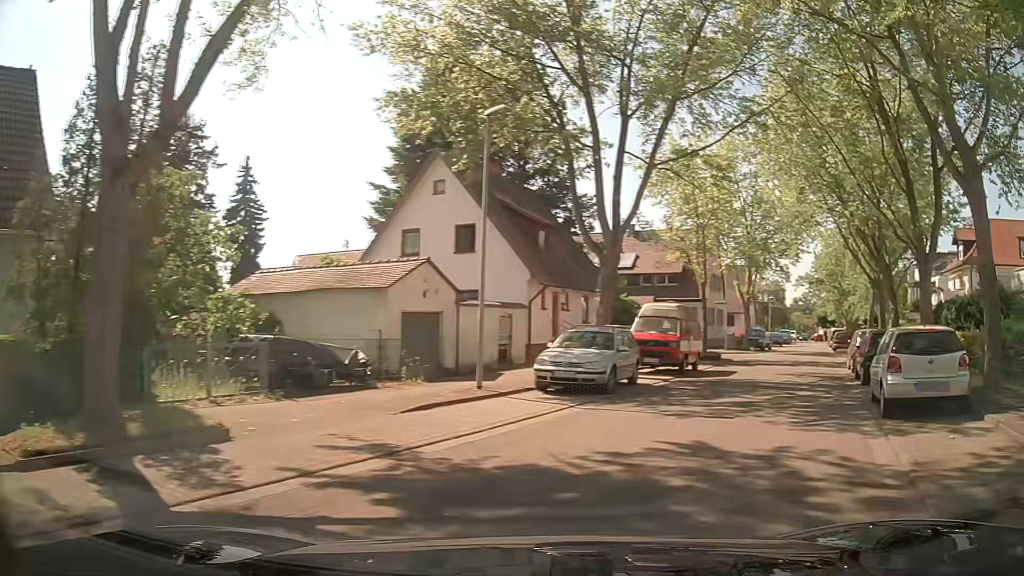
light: Day
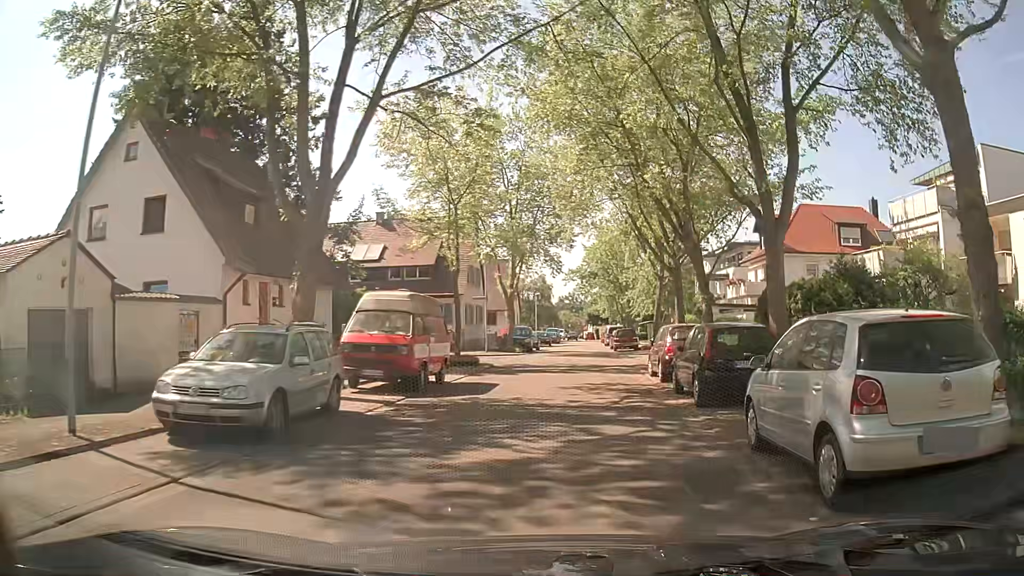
(+1.5, +6.3) m; +21°
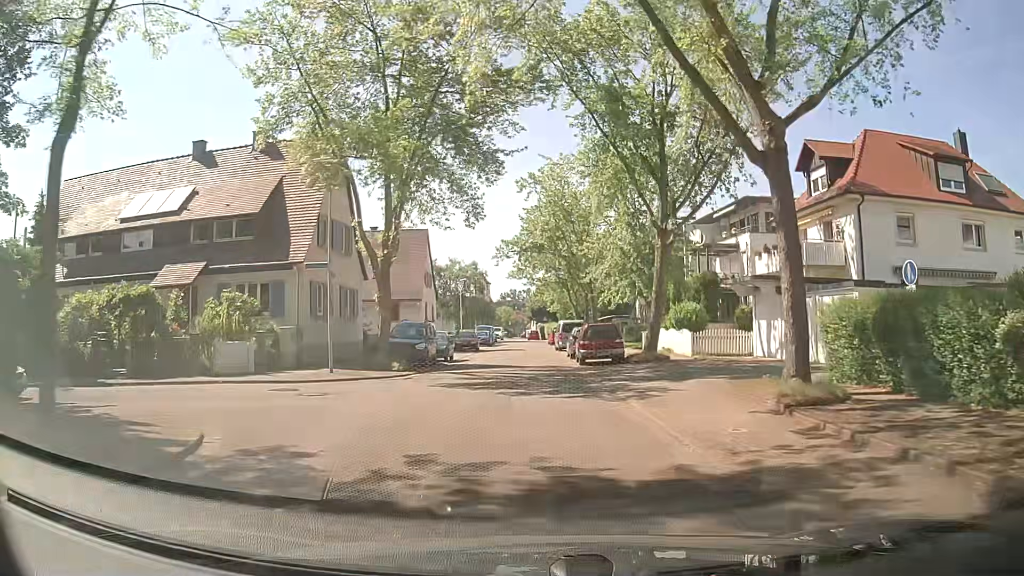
(+1.3, +21.3) m; +4°
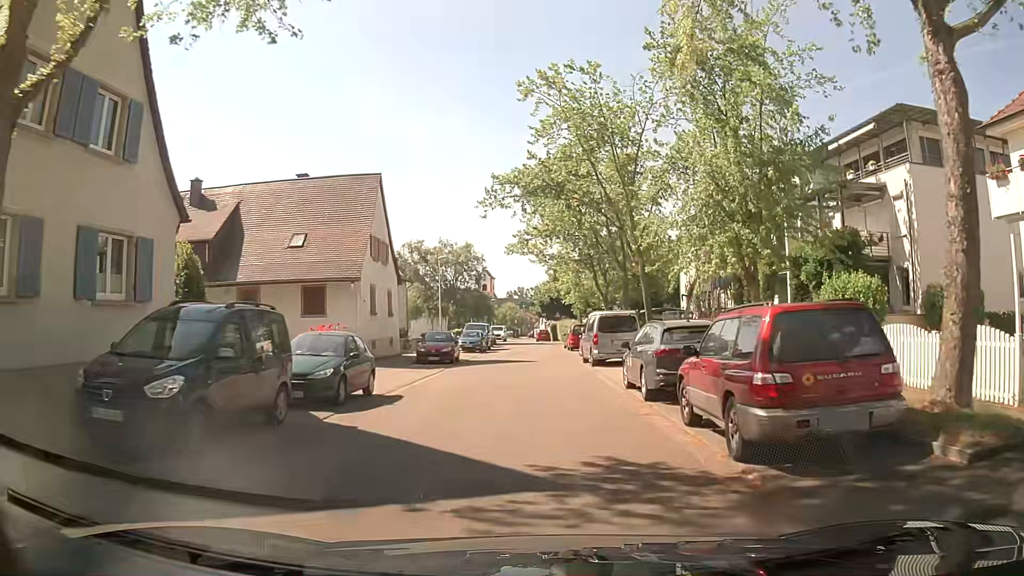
(-0.1, +18.9) m; -2°
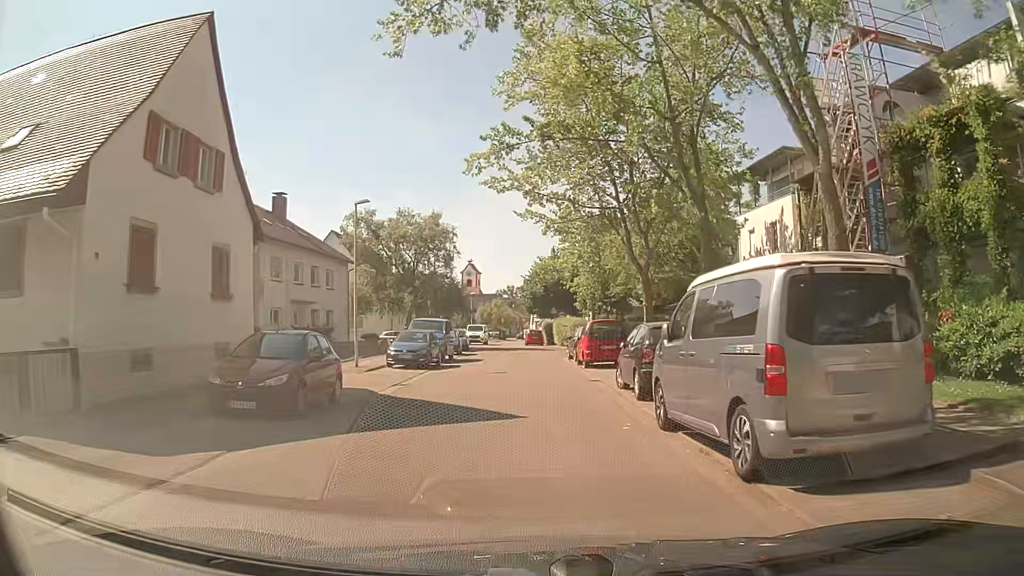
(+0.5, +18.6) m; +2°
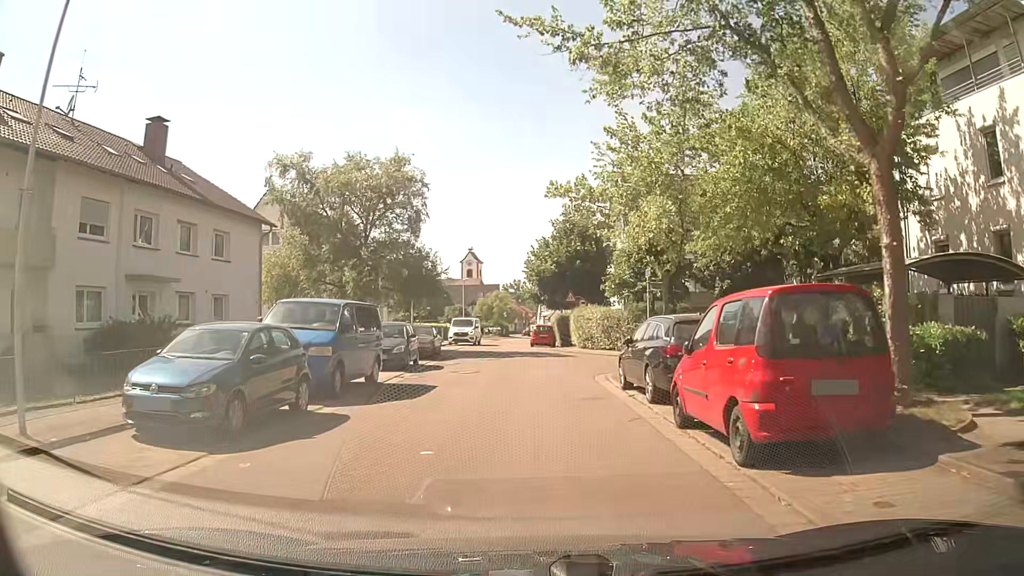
(0.0, +17.4) m; -1°
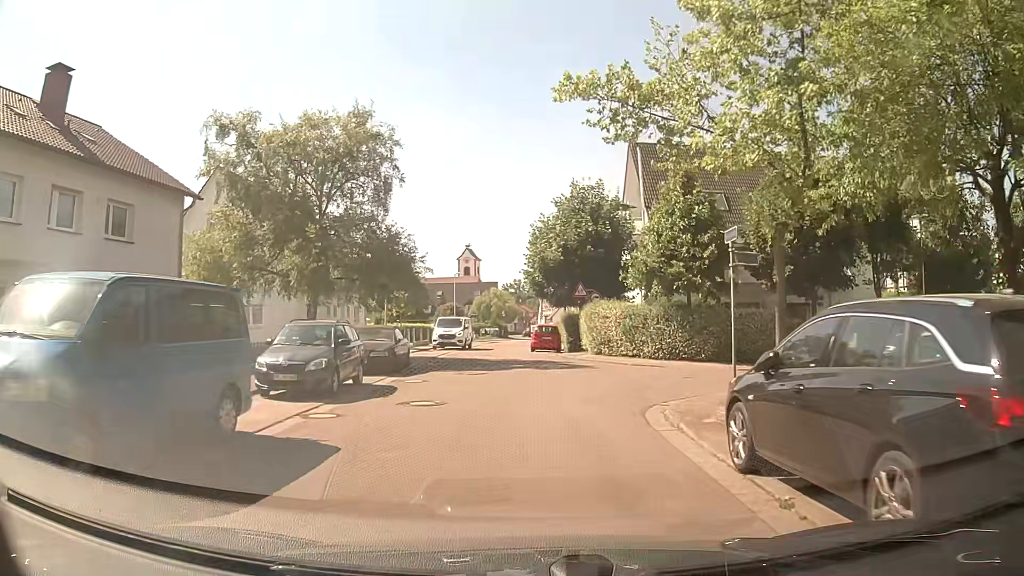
(+0.2, +8.1) m; 0°
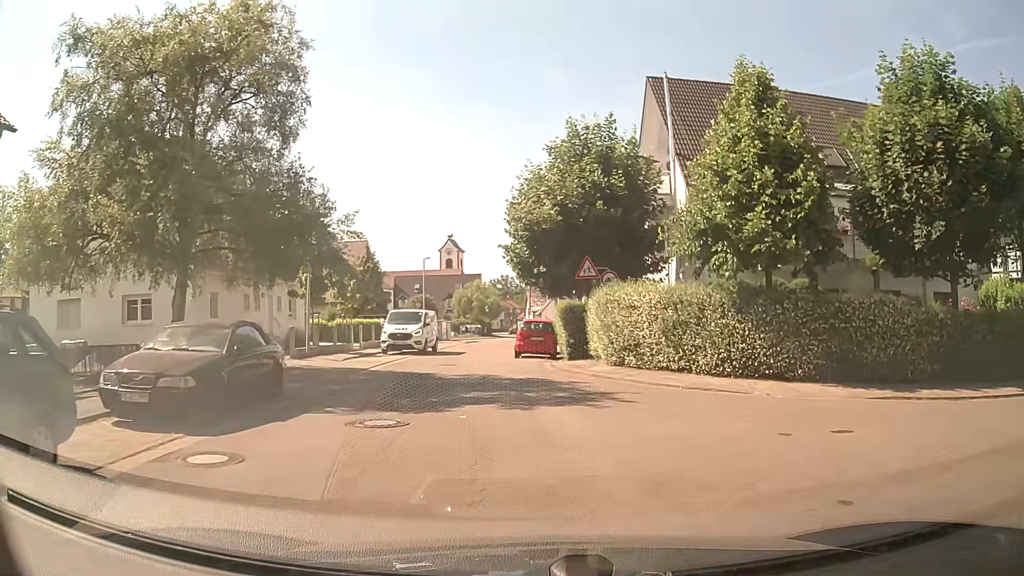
(+0.2, +10.7) m; +3°
